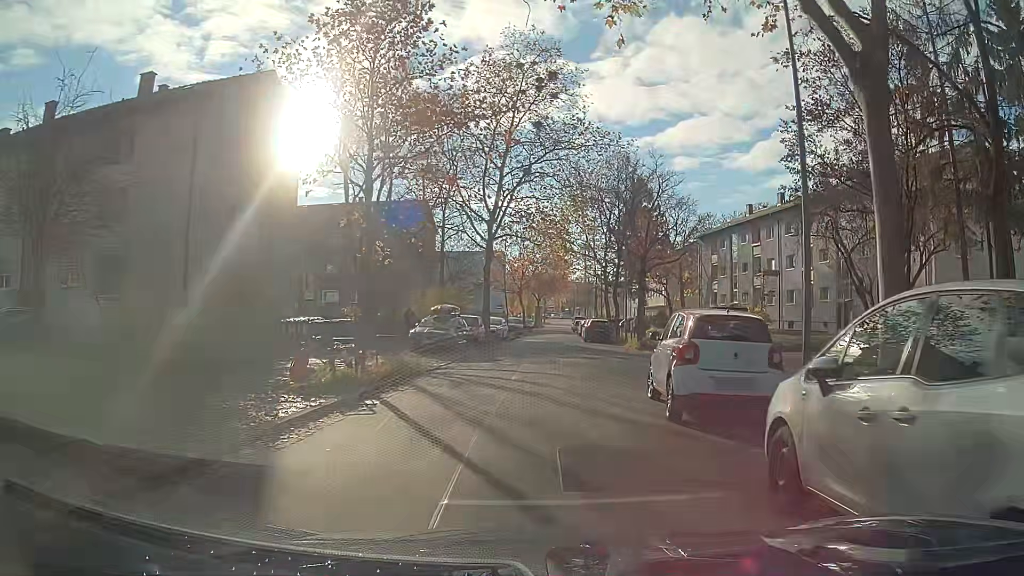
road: unclassified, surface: asphalt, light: Day
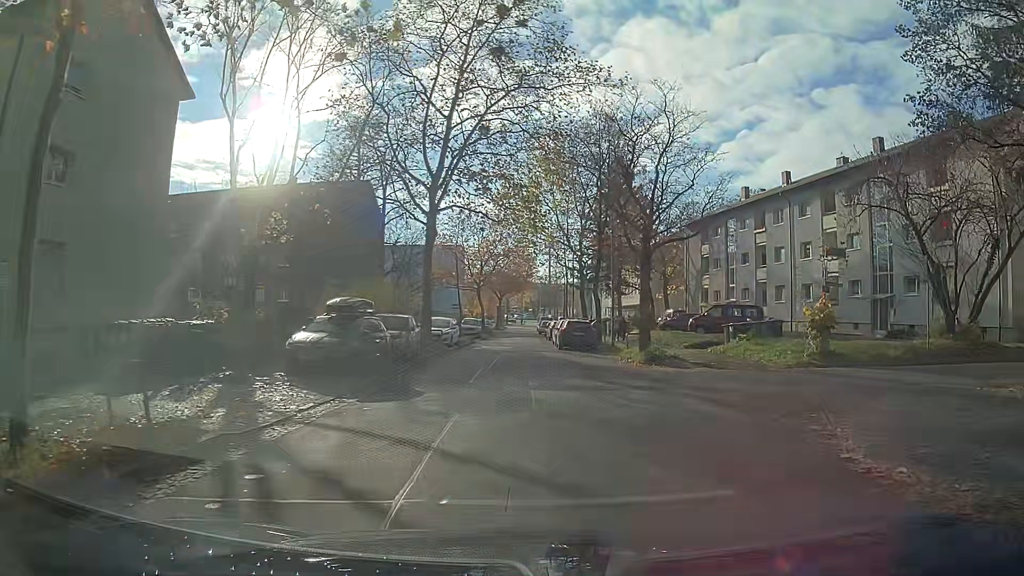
(+0.3, +10.4) m; +4°
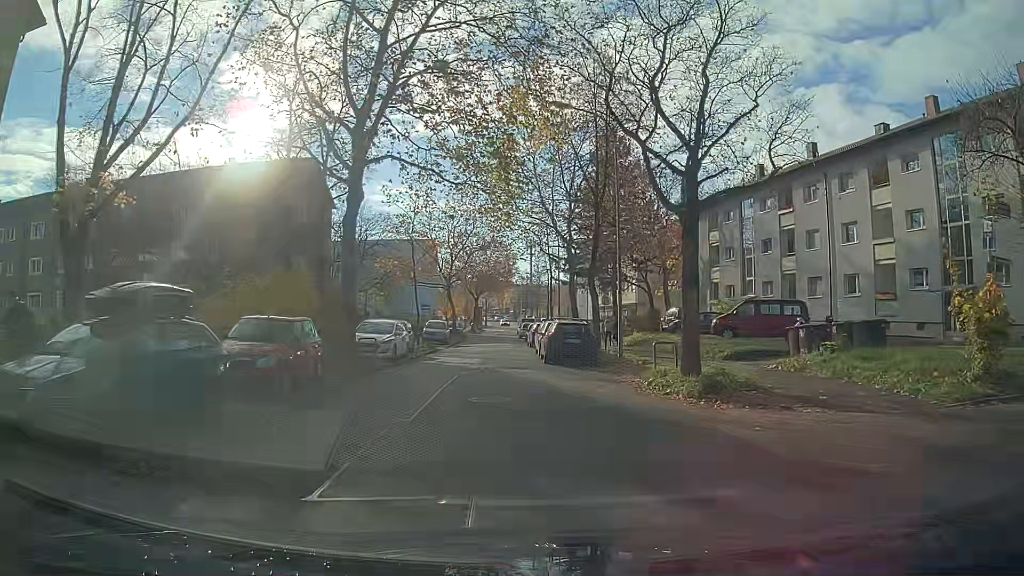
(+0.1, +9.8) m; +1°
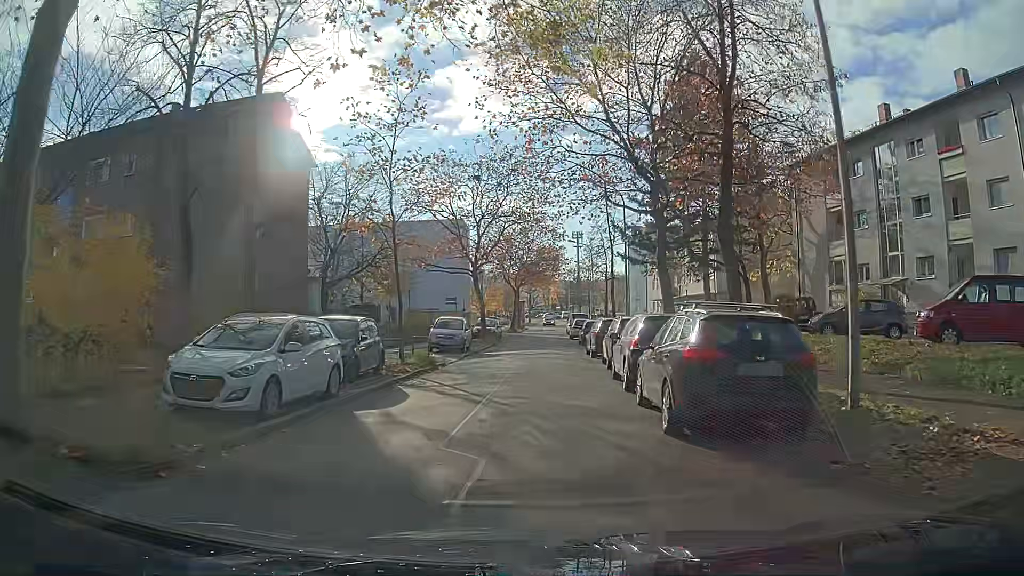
(-0.5, +15.3) m; -4°
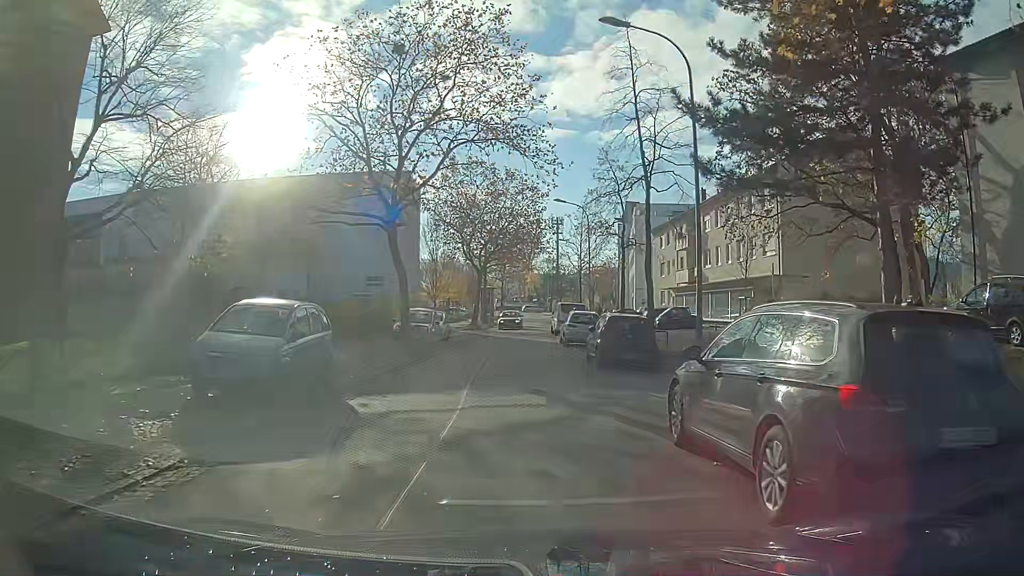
(+0.3, +20.5) m; +3°
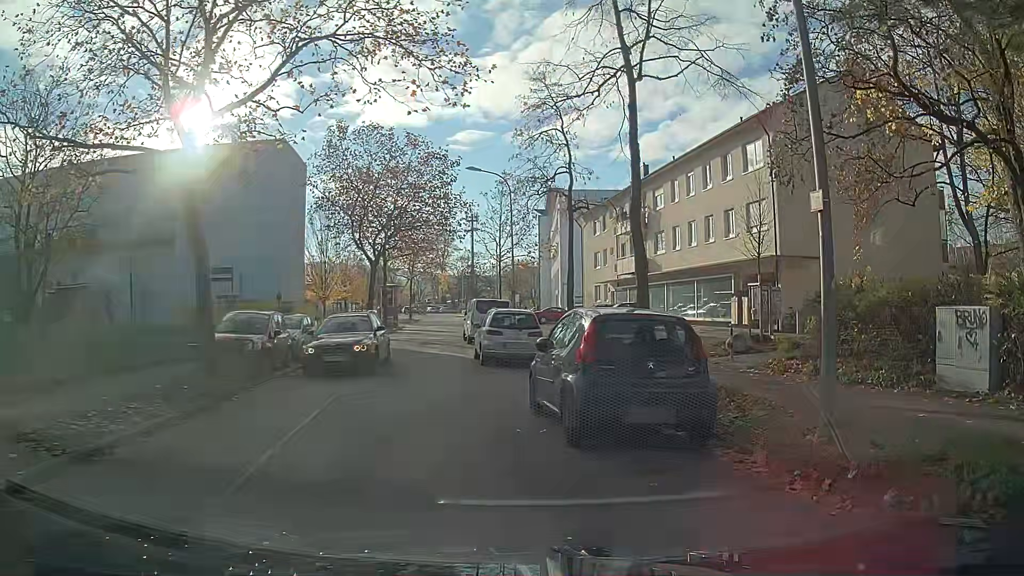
(+0.1, +10.3) m; +5°
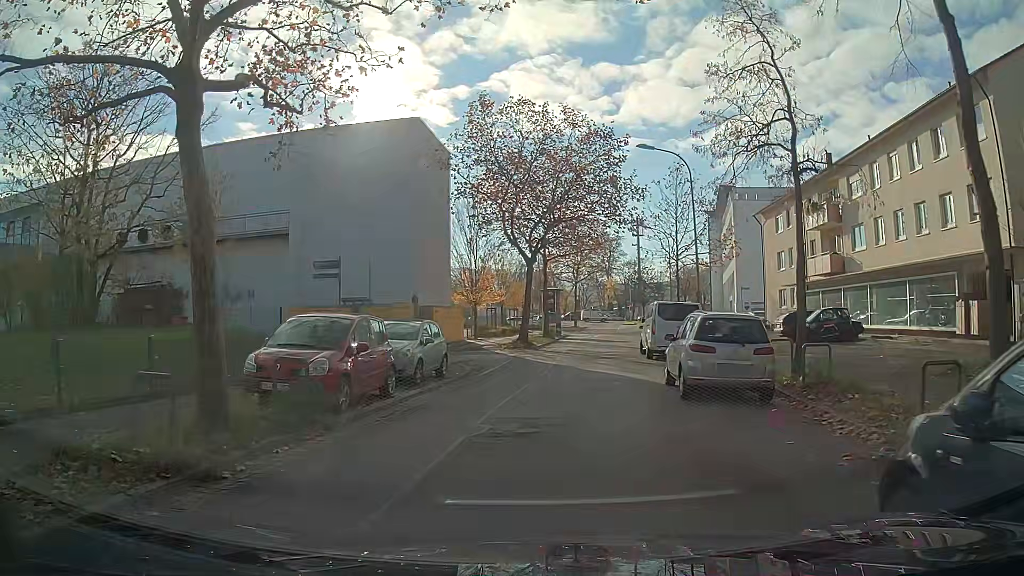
(-0.9, +6.3) m; -14°
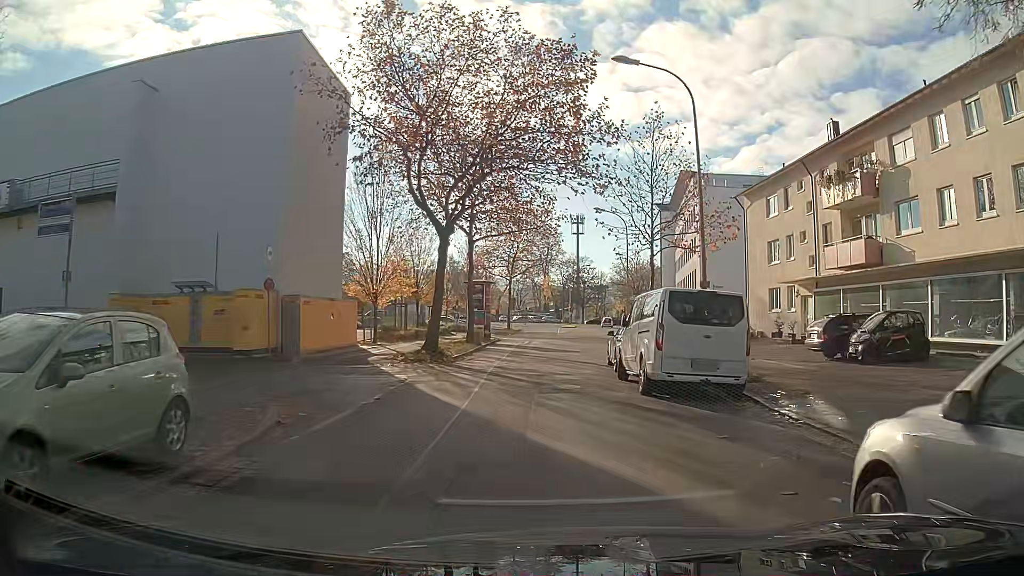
(+1.0, +11.4) m; +7°
(0, +10) (0, +20) (+1, +30) (+2, +40) (+3, +50) (+4, +60) (+4, +70) (+5, +80) (+6, +90) (+7, +100) m
